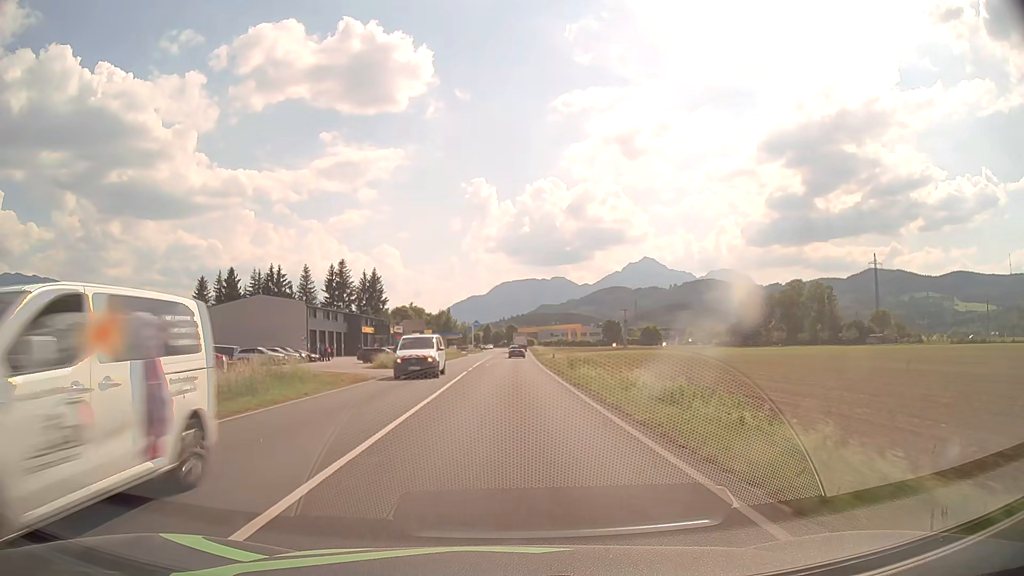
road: primary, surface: asphalt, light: Day
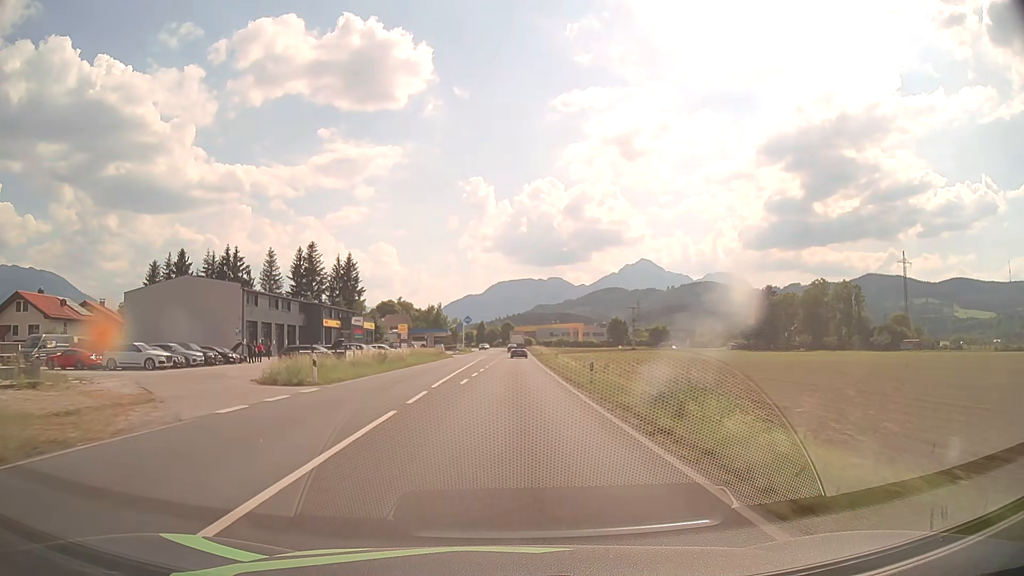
(+0.1, +21.5) m; 0°
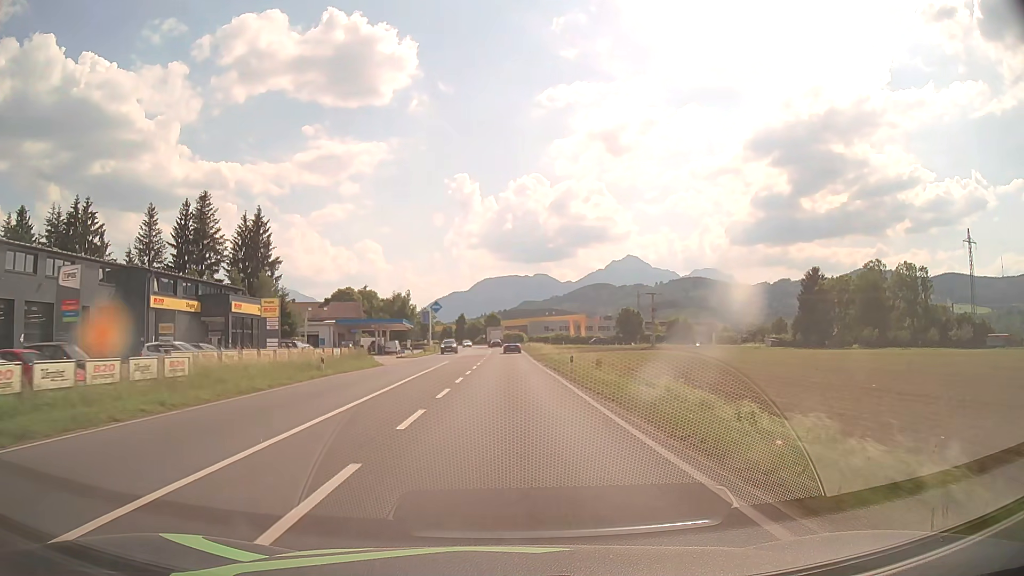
(+0.4, +43.2) m; +1°
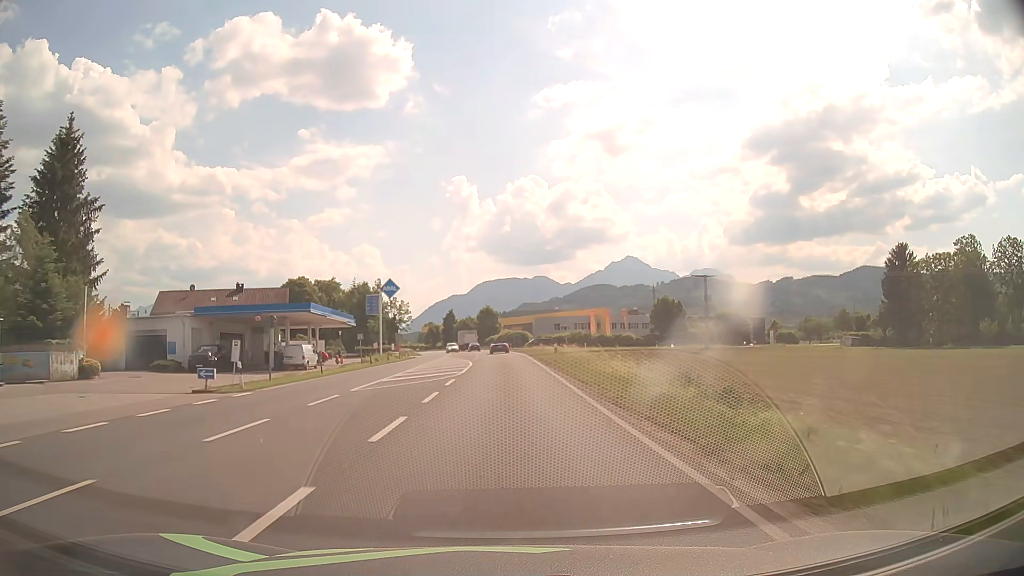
(+0.1, +43.2) m; 0°
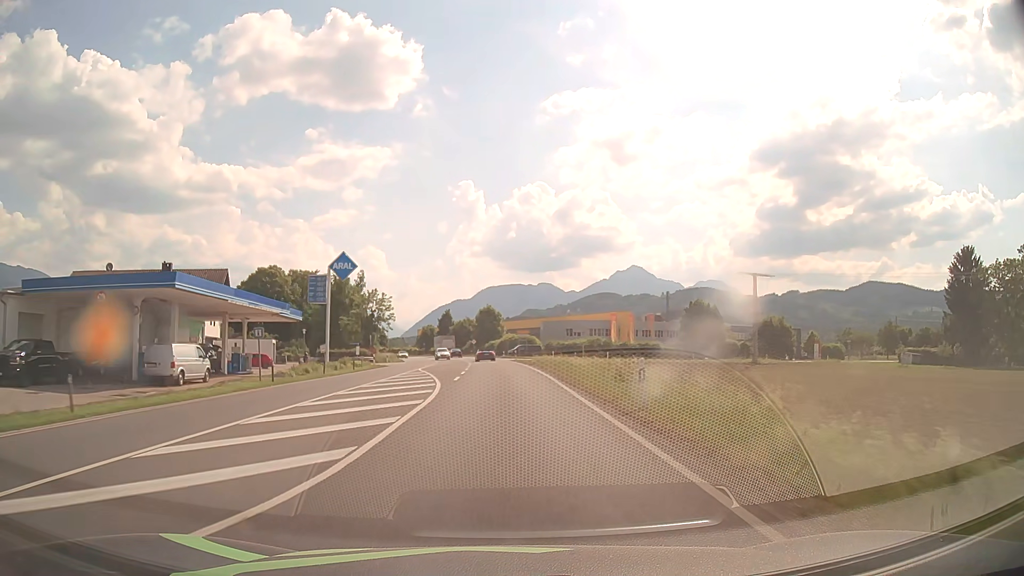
(-0.1, +21.5) m; 0°
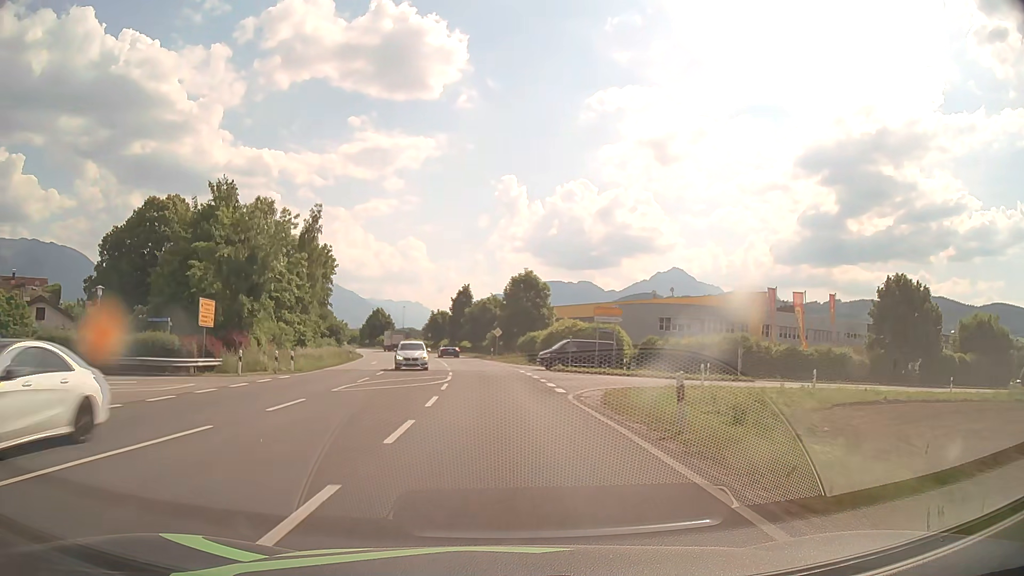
(-1.0, +53.6) m; -3°
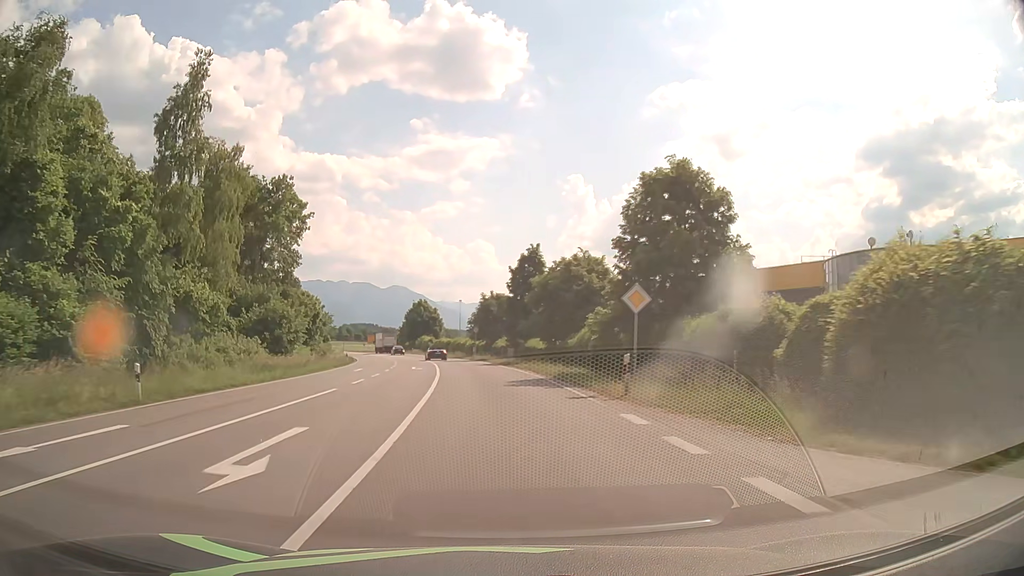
(-2.2, +43.1) m; -6°
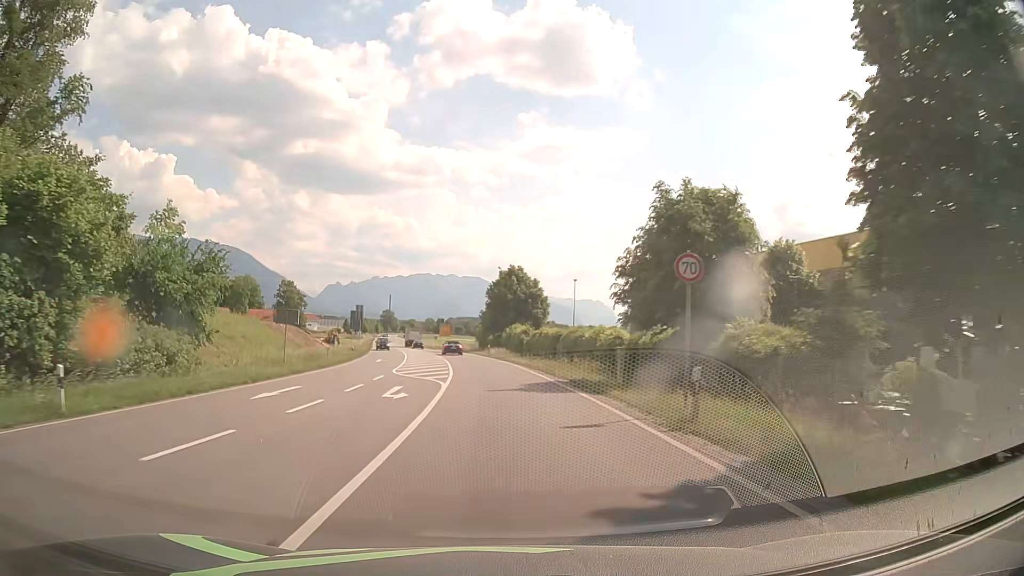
(-4.2, +53.8) m; -9°
(0, +10) (-1, +20) (-1, +30) (-2, +40) (-3, +50) (-4, +60) (-6, +70) (-8, +79) (-10, +89) (-12, +99) m
